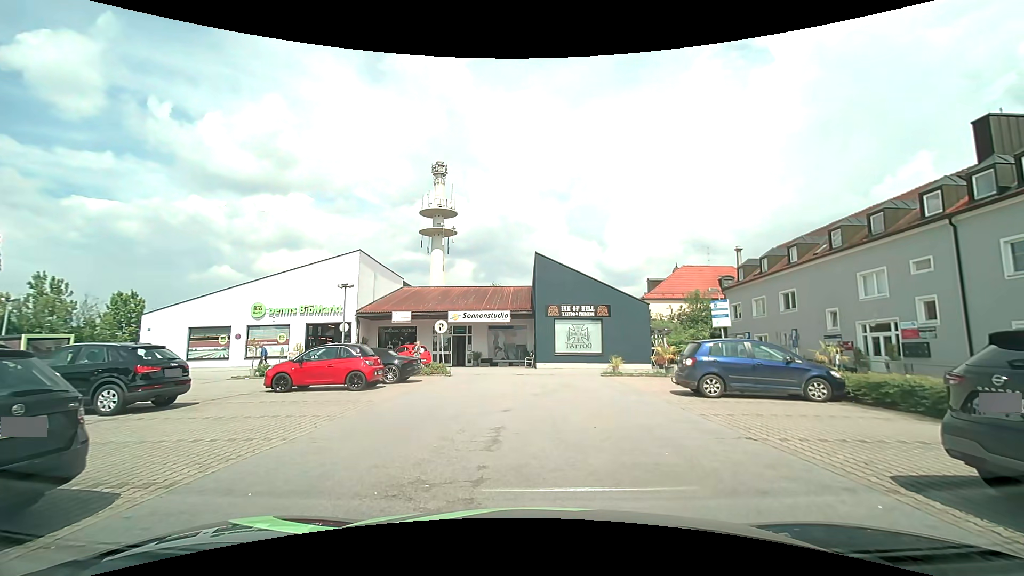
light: Day
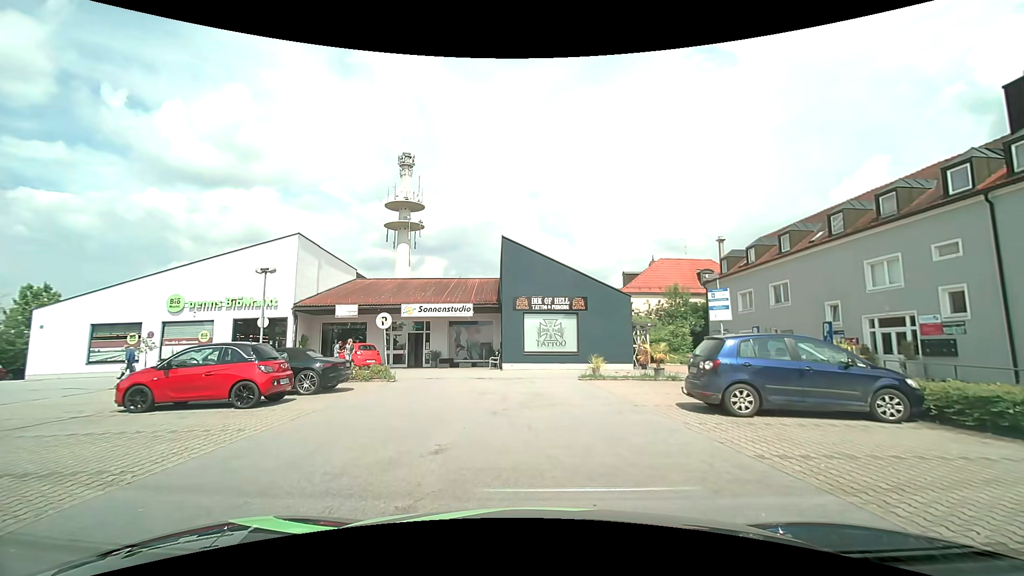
(+0.2, +4.2) m; +4°
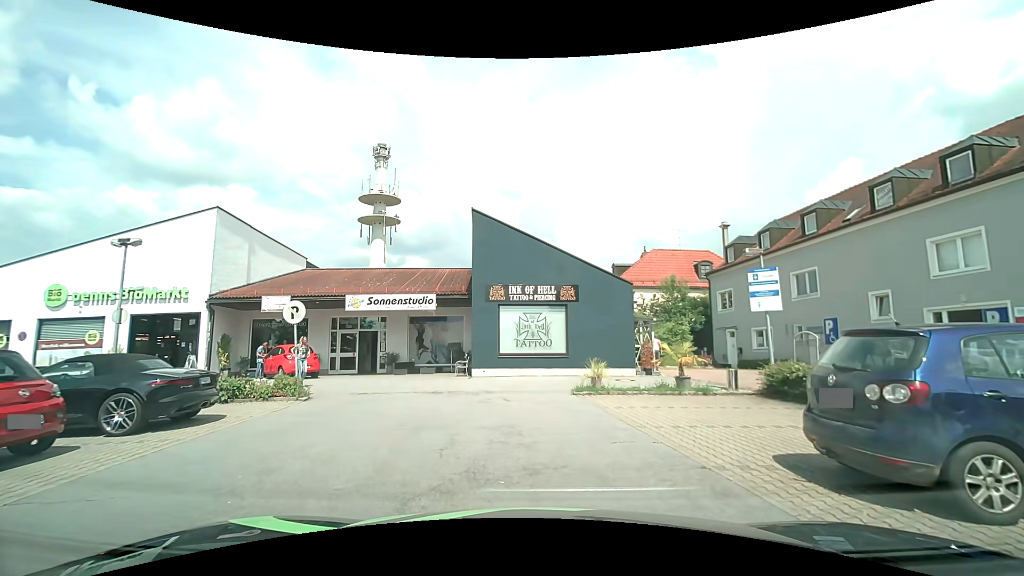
(+0.2, +5.5) m; +3°
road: service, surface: asphalt
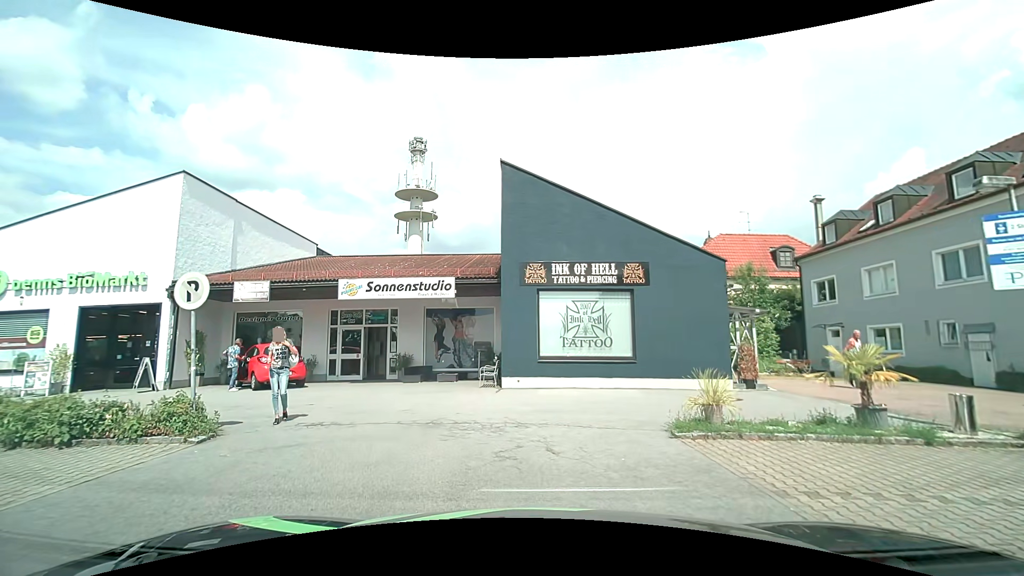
(-0.2, +5.7) m; -5°
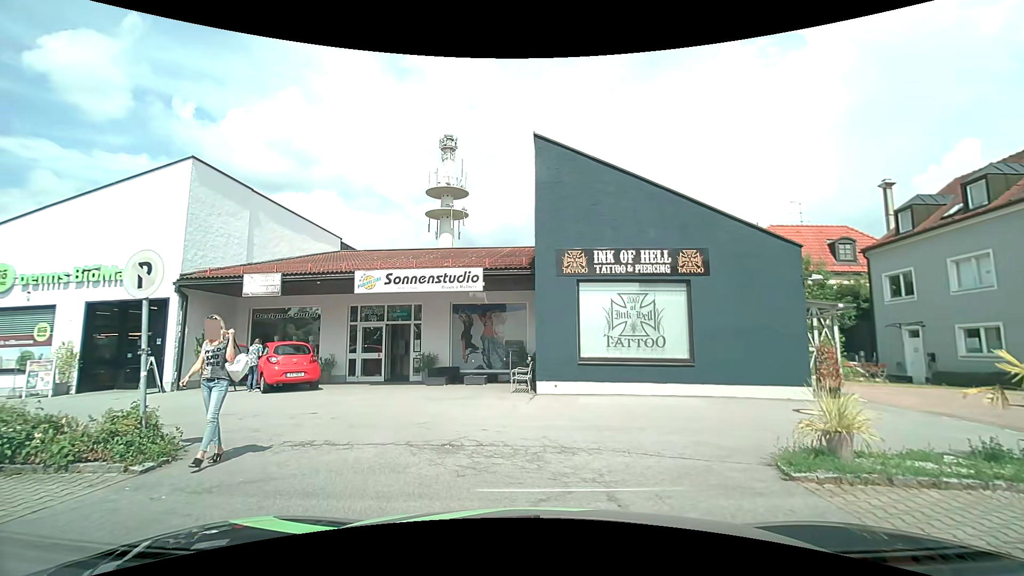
(-0.1, +2.0) m; -2°
